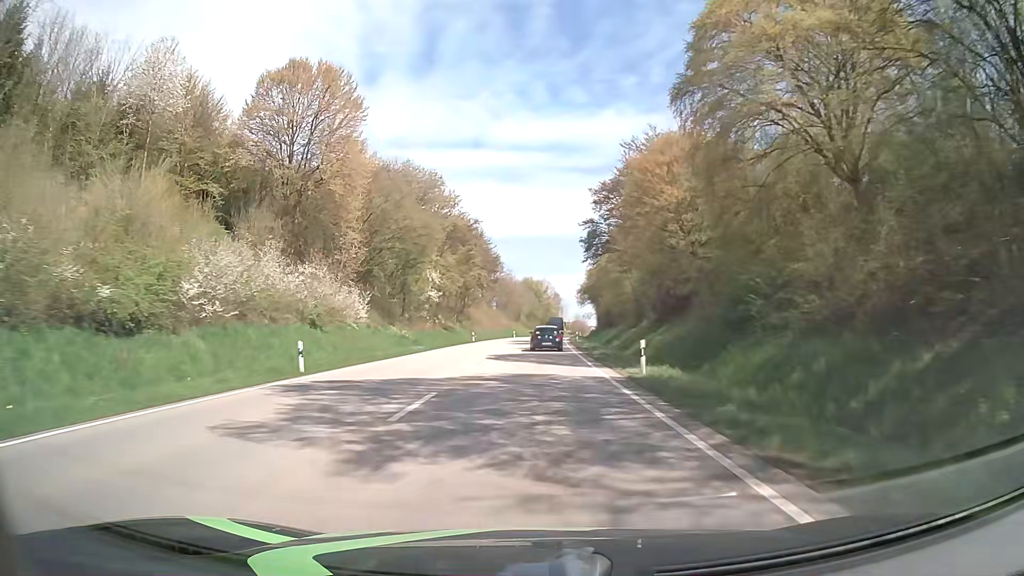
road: primary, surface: asphalt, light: Day
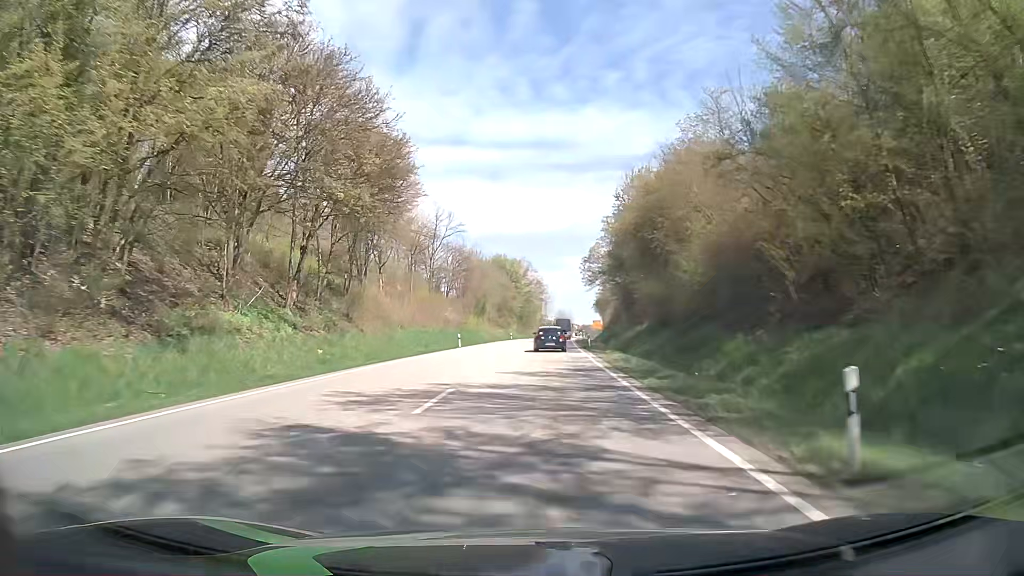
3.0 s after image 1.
(+0.9, +59.1) m; +2°
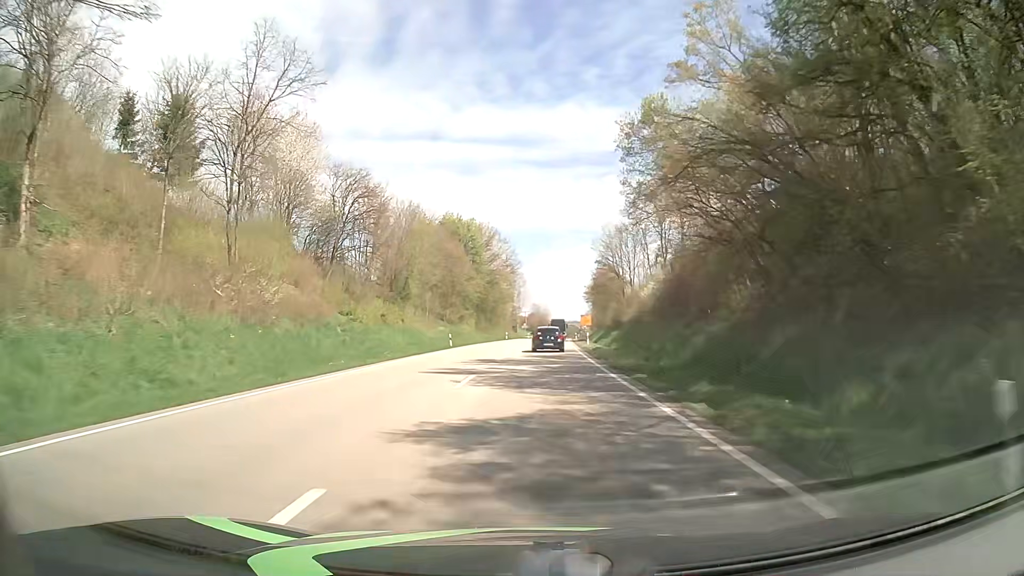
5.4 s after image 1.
(+0.8, +47.8) m; +2°
(0, +10) (0, +20) (0, +30) (+1, +40) (+1, +50) (+1, +60) (+2, +70) (+2, +80) (+3, +90) (+3, +100) m
